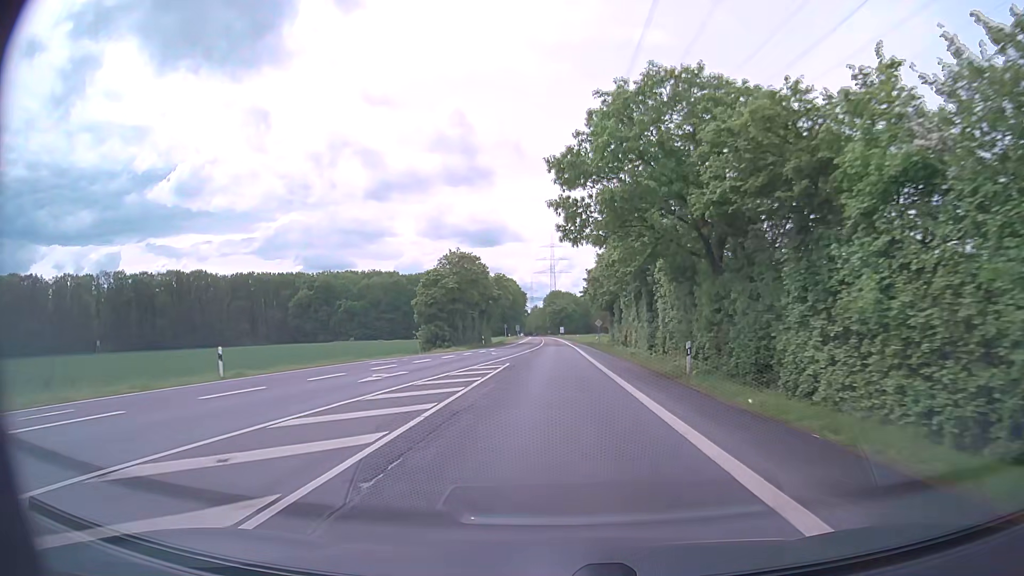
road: secondary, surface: asphalt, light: Day
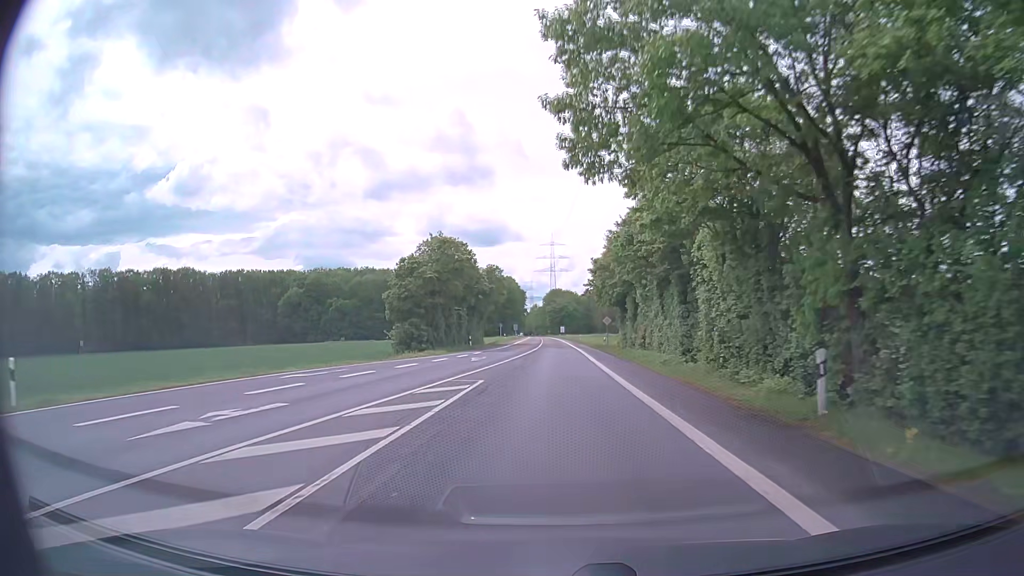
(0.0, +11.0) m; 0°
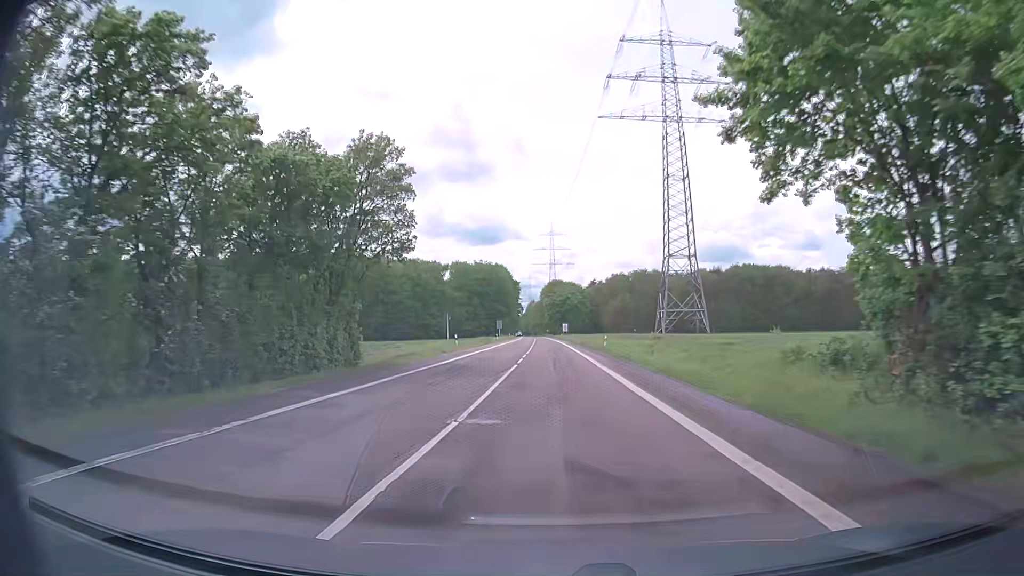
(0.0, +54.8) m; 0°
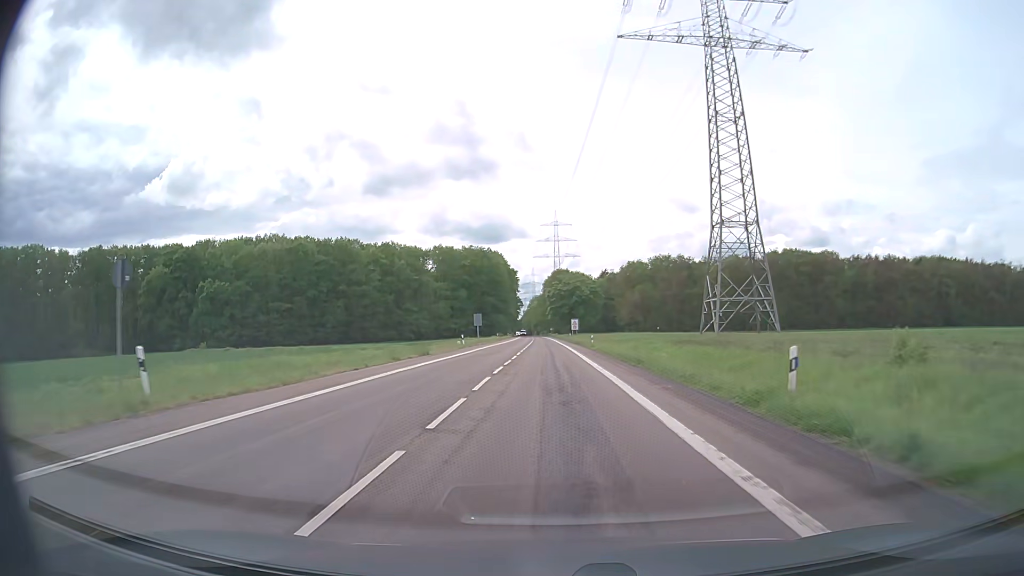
(-0.2, +43.8) m; -1°
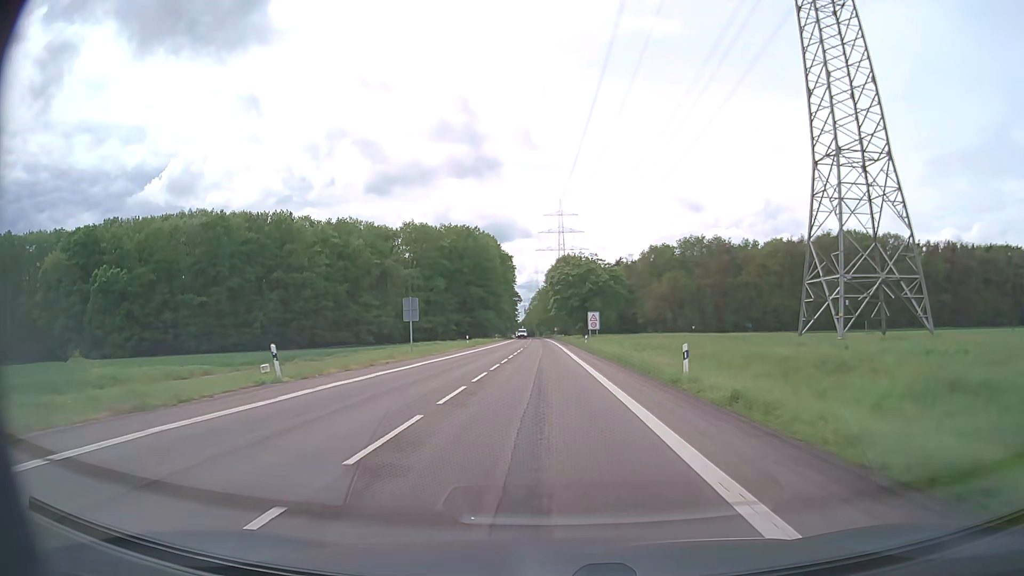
(-0.2, +43.7) m; 0°
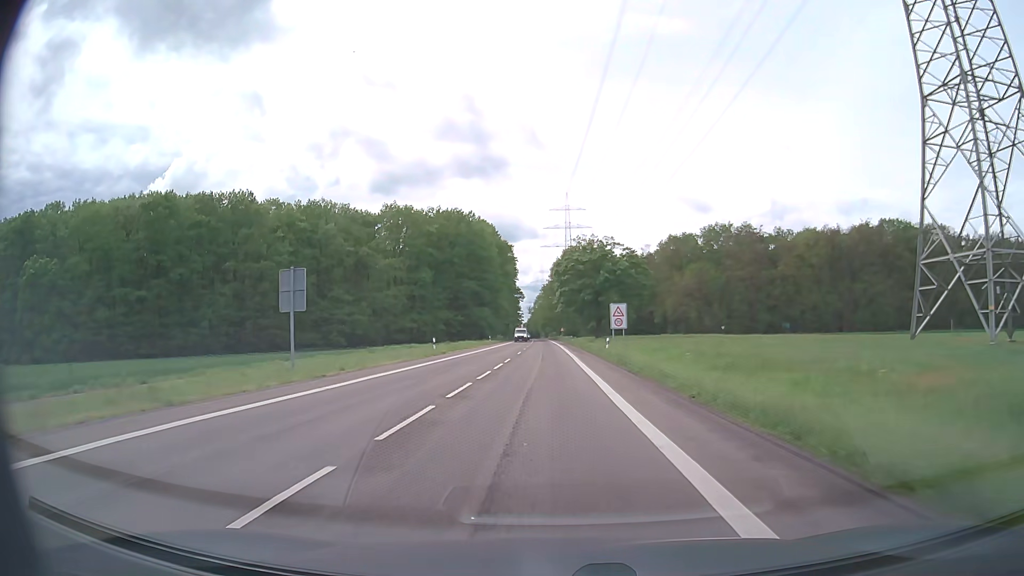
(0.0, +21.9) m; 0°
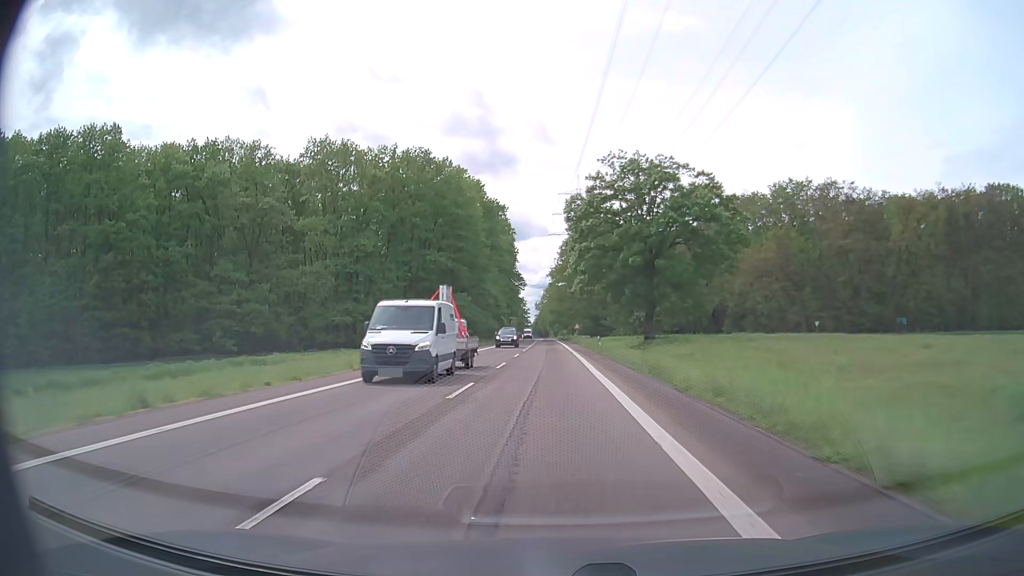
(-0.3, +43.8) m; -1°
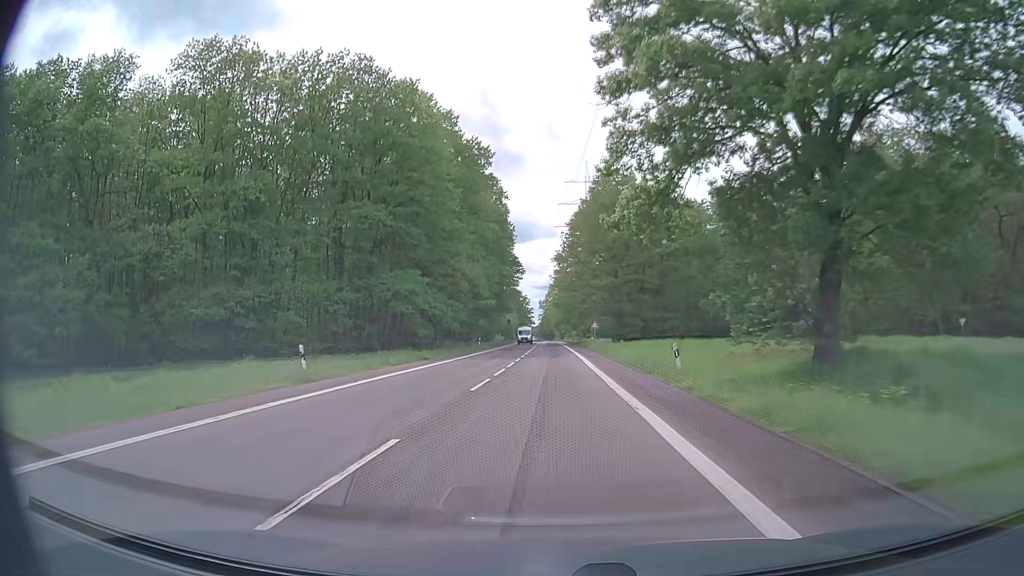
(-0.1, +32.9) m; 0°
(0, +10) (0, +20) (0, +30) (0, +40) (0, +50) (0, +60) (0, +70) (0, +80) (-1, +90) (-1, +100) m
